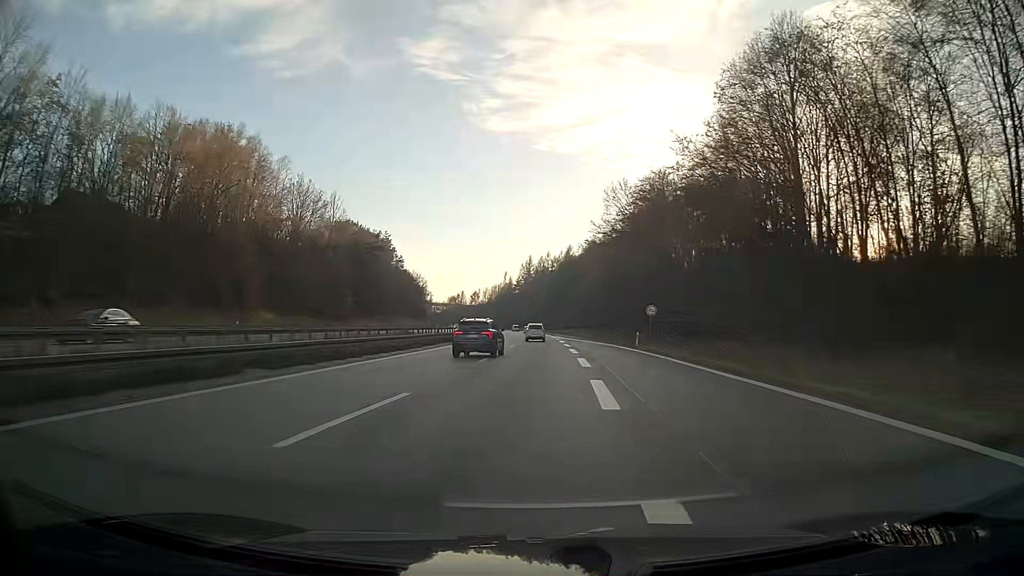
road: motorway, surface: asphalt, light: Day
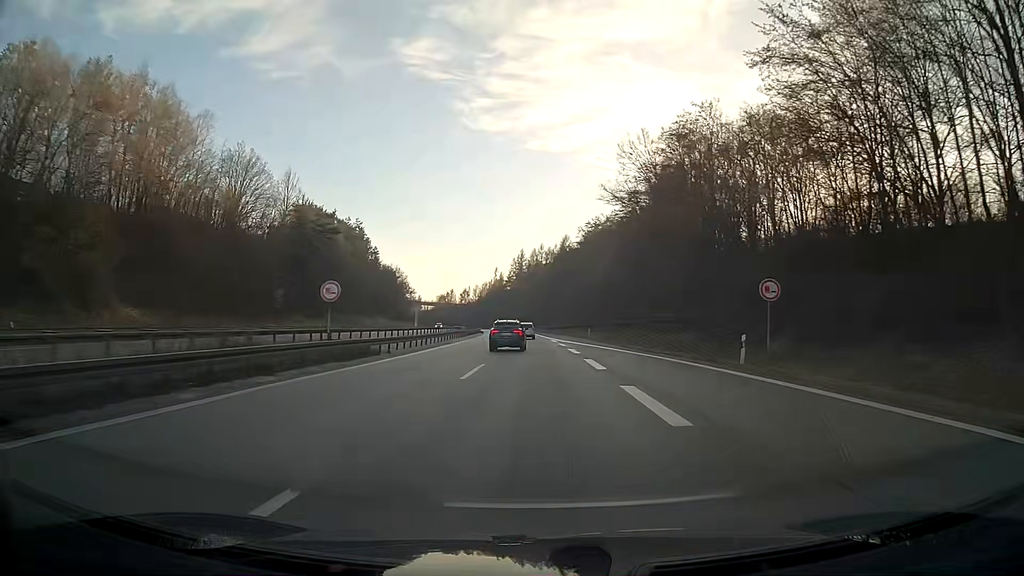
(+0.1, +26.0) m; 0°
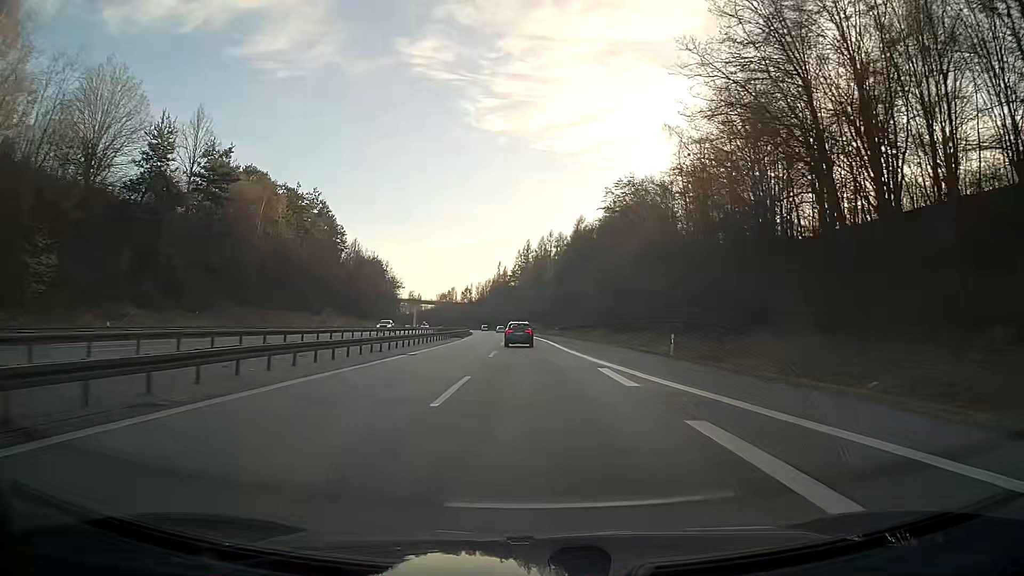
(-0.2, +41.7) m; -1°
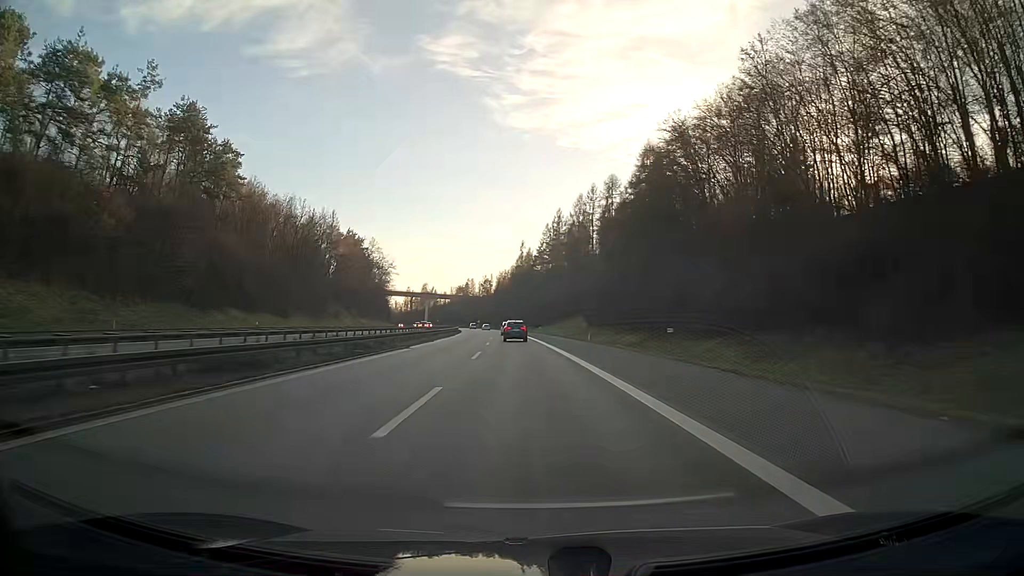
(-1.6, +75.6) m; -3°
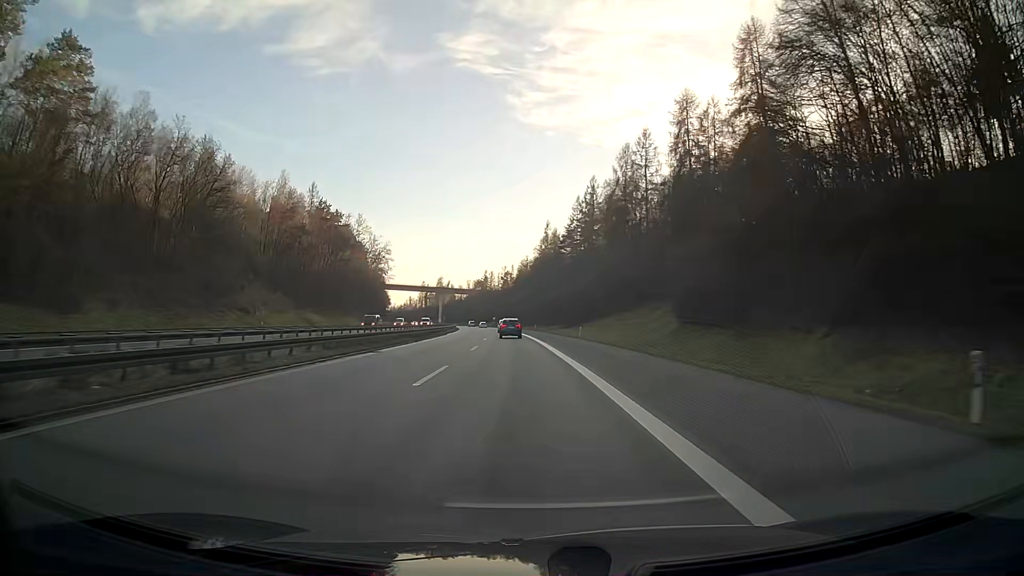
(-0.9, +48.0) m; -2°
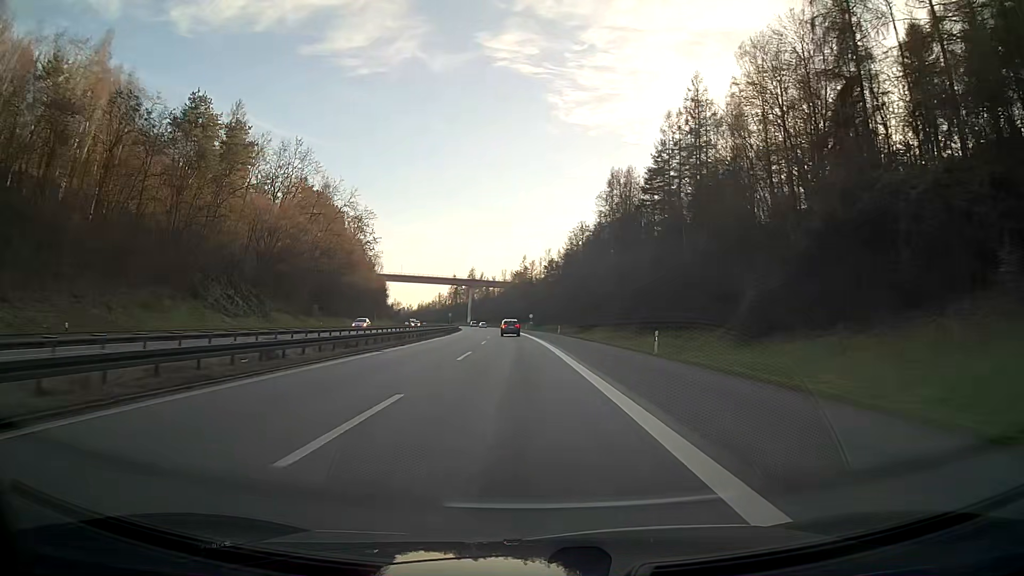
(-2.6, +79.7) m; -4°
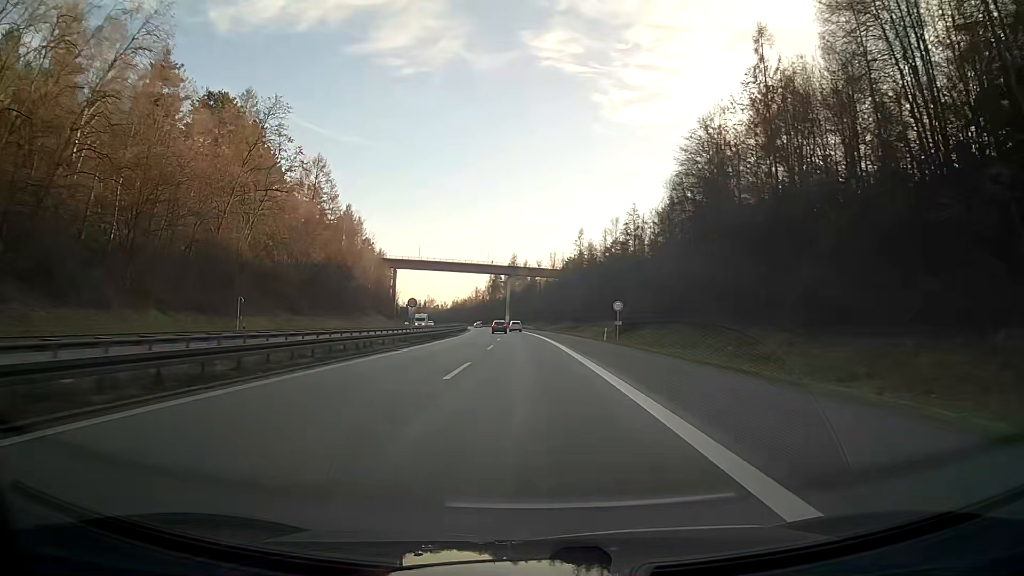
(-3.1, +79.7) m; -4°
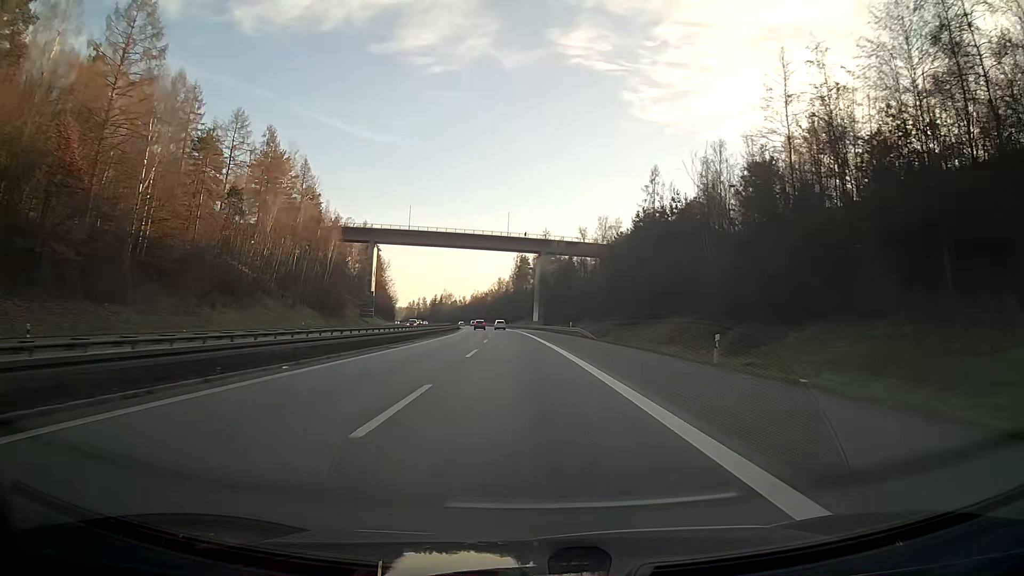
(-1.9, +80.0) m; -3°
